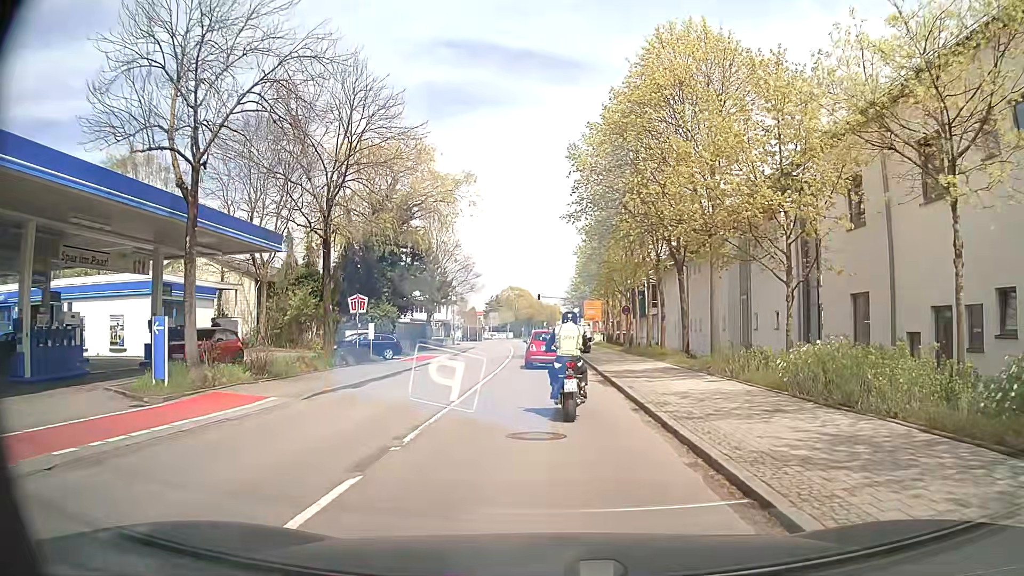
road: secondary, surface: asphalt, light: Day
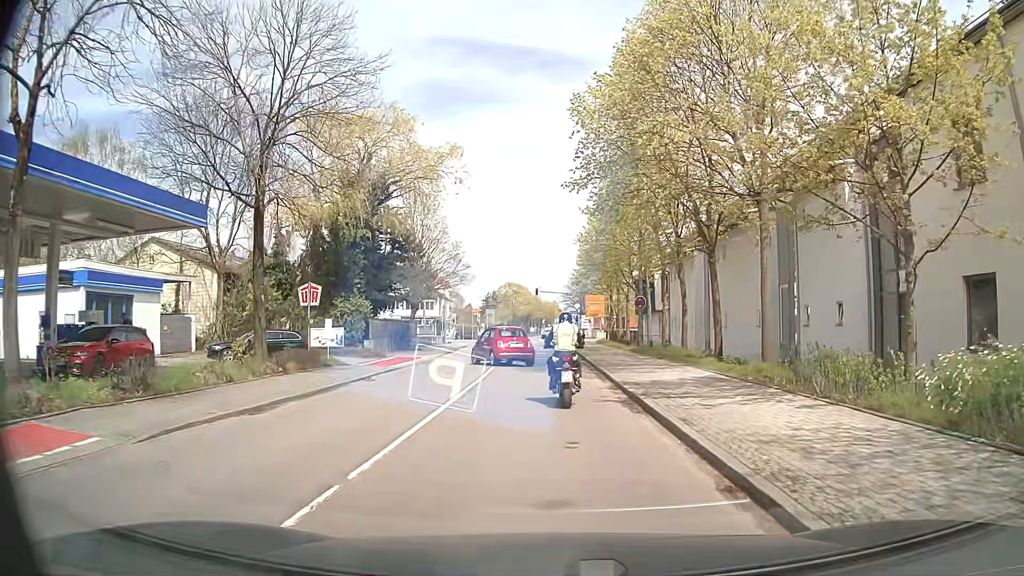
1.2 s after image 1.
(0.0, +6.6) m; 0°
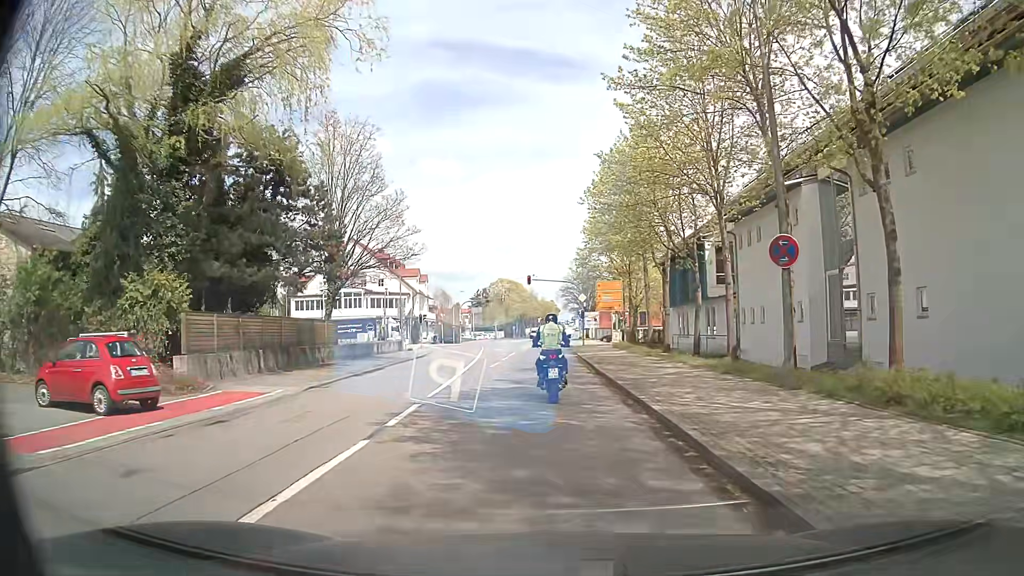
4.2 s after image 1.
(+0.2, +20.6) m; 0°
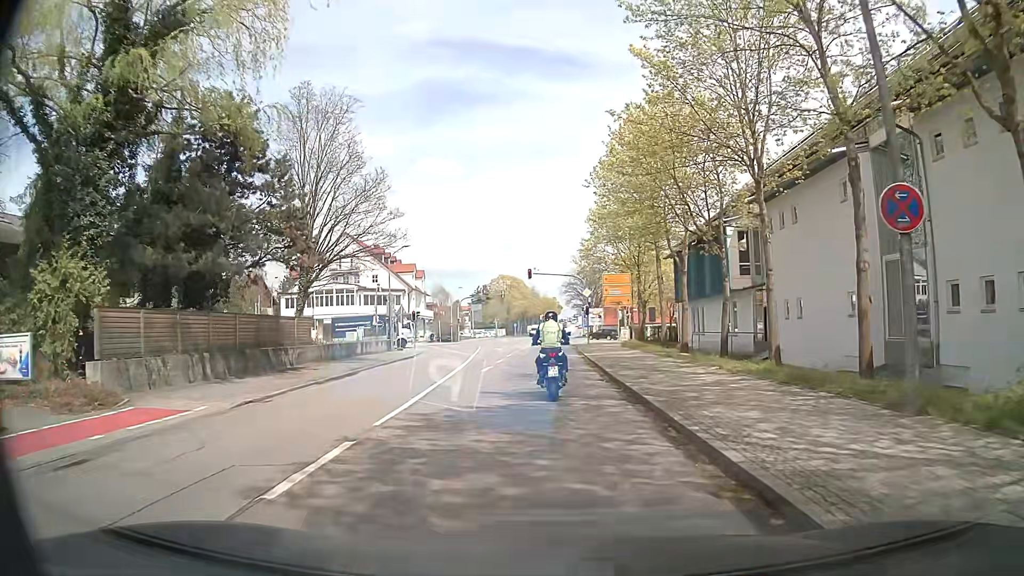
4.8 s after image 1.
(0.0, +4.4) m; +1°
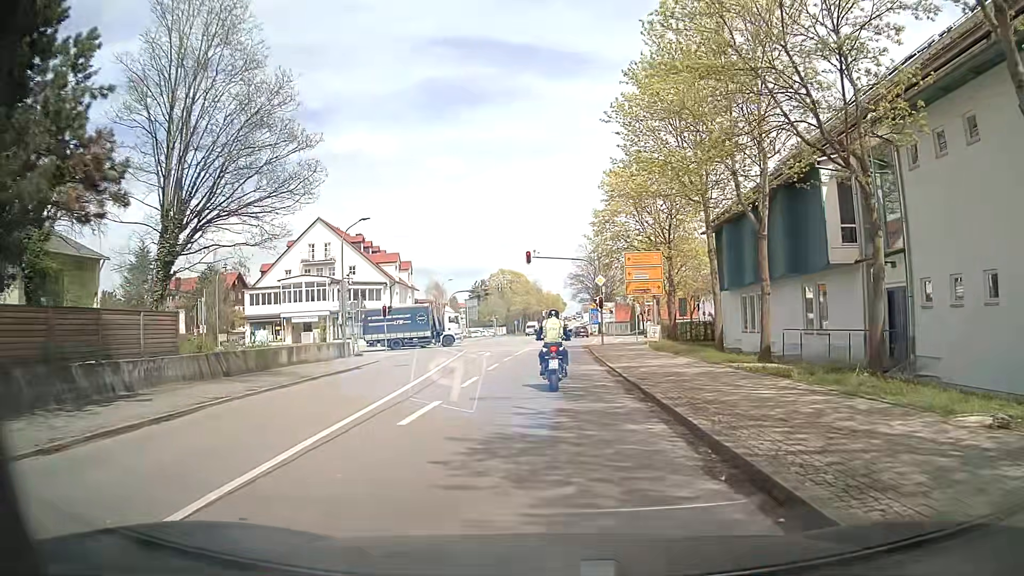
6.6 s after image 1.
(-0.1, +12.0) m; 0°
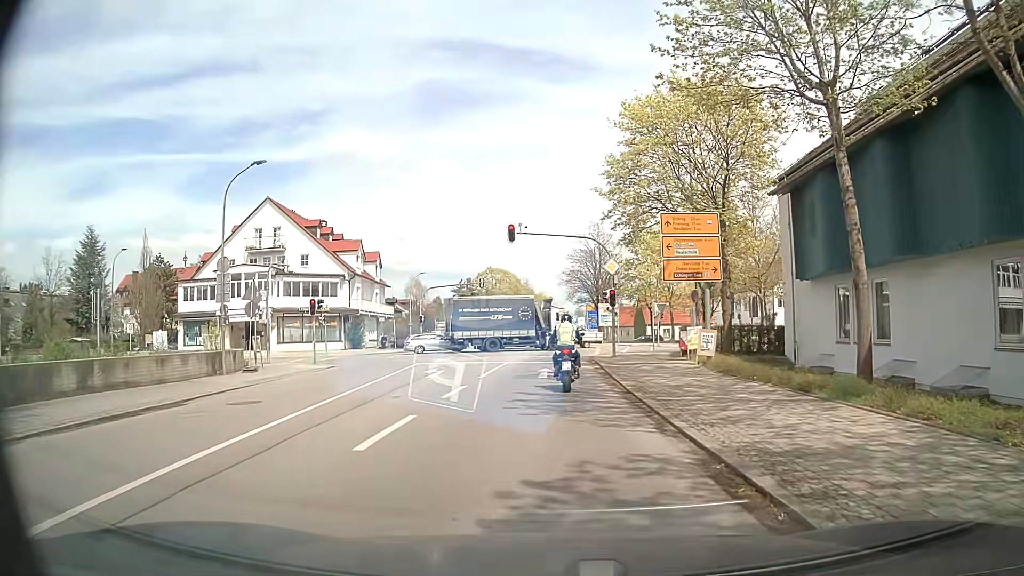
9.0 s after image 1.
(0.0, +13.7) m; 0°
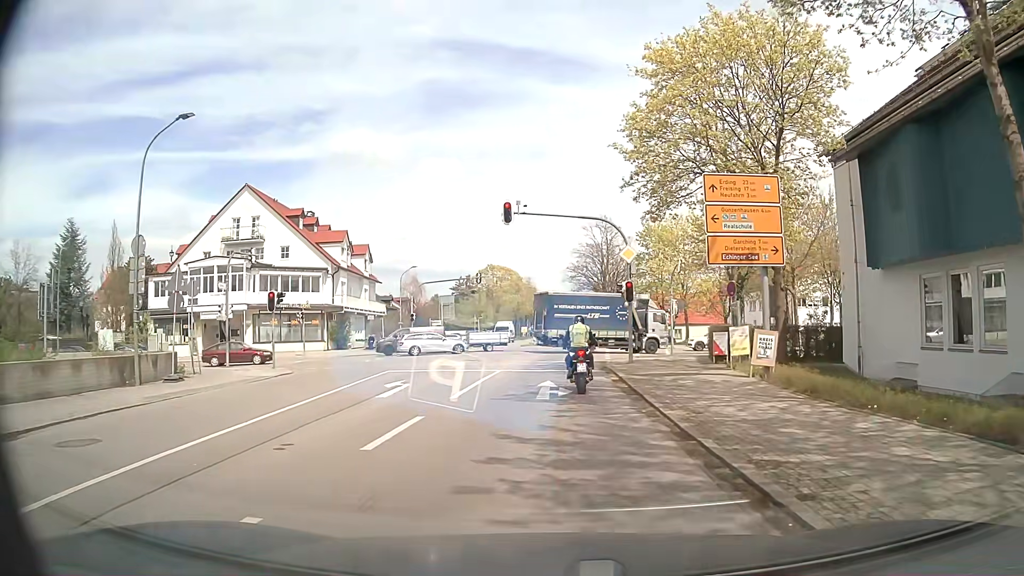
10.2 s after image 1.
(0.0, +5.9) m; 0°
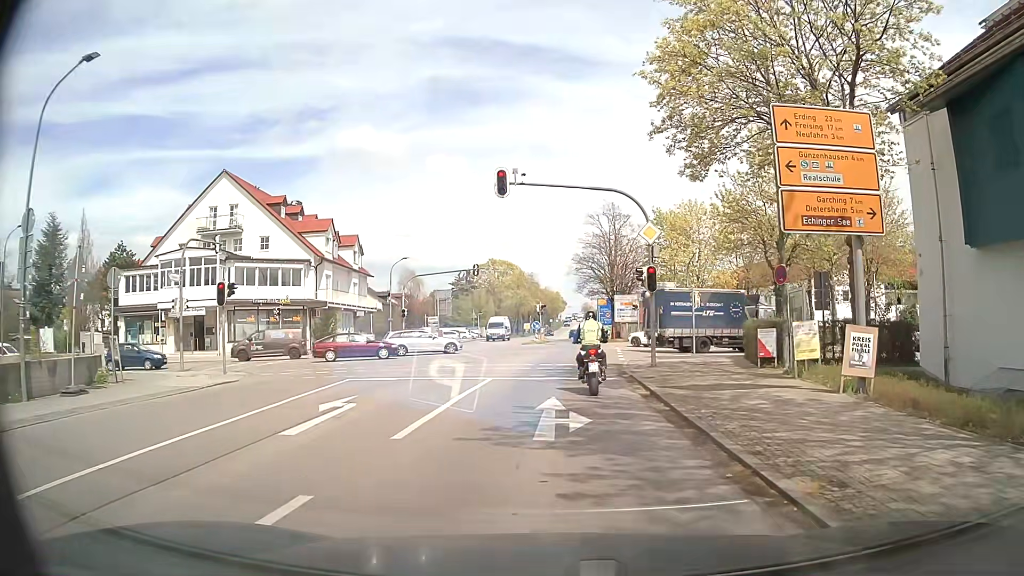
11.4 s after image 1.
(0.0, +5.2) m; 0°
